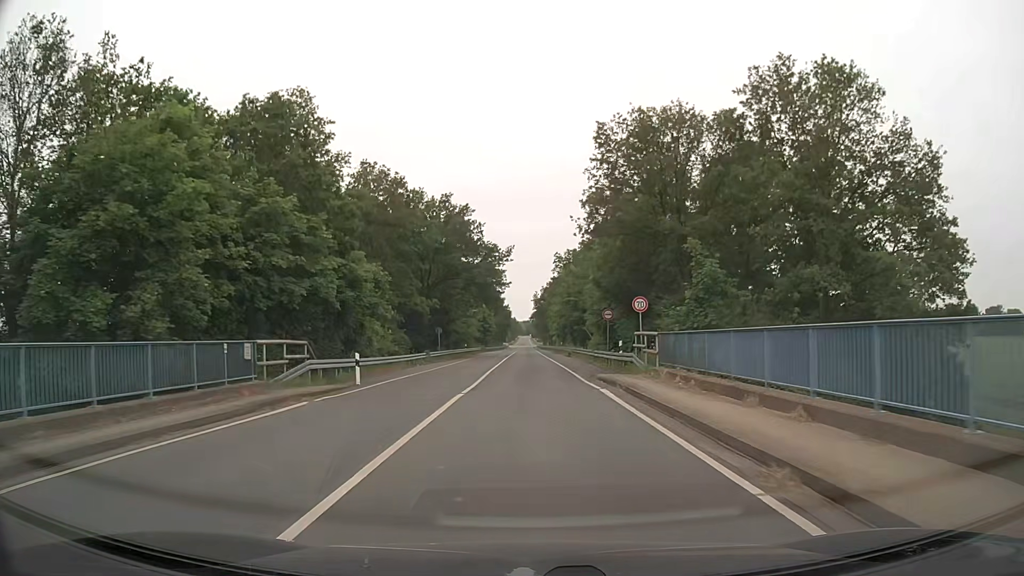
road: tertiary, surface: asphalt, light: Day
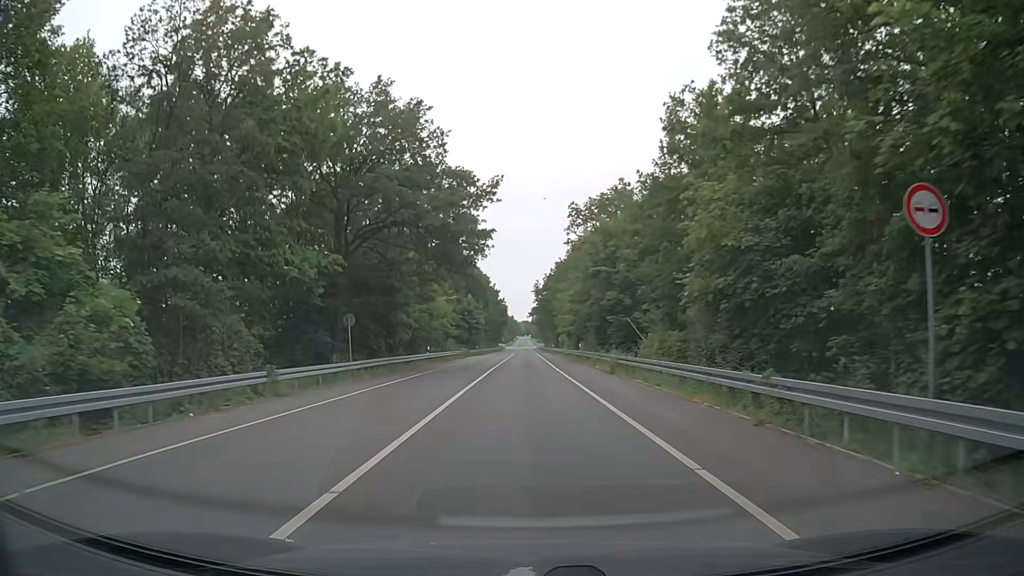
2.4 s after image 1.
(0.0, +31.0) m; 0°
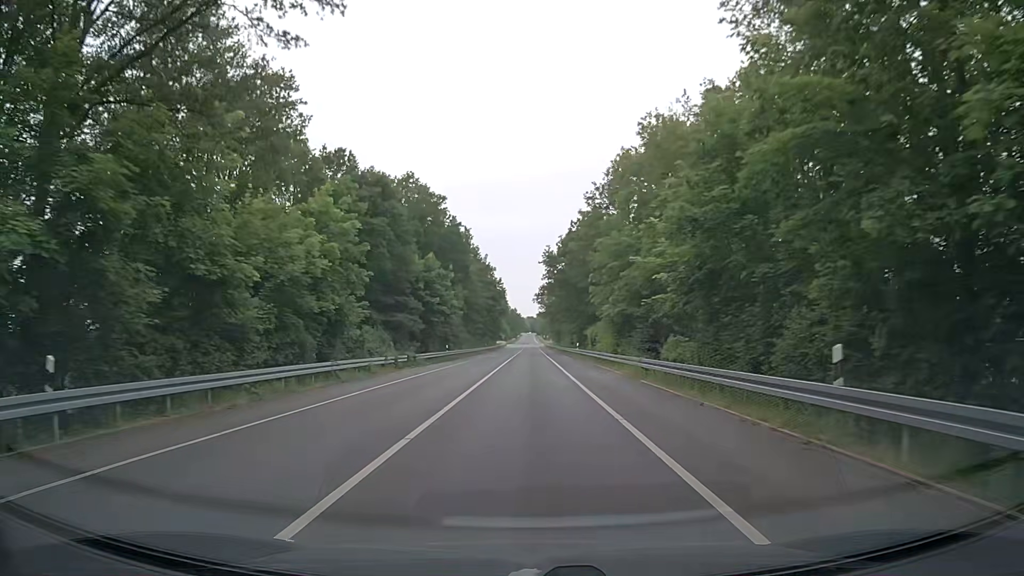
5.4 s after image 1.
(-0.1, +44.1) m; -1°
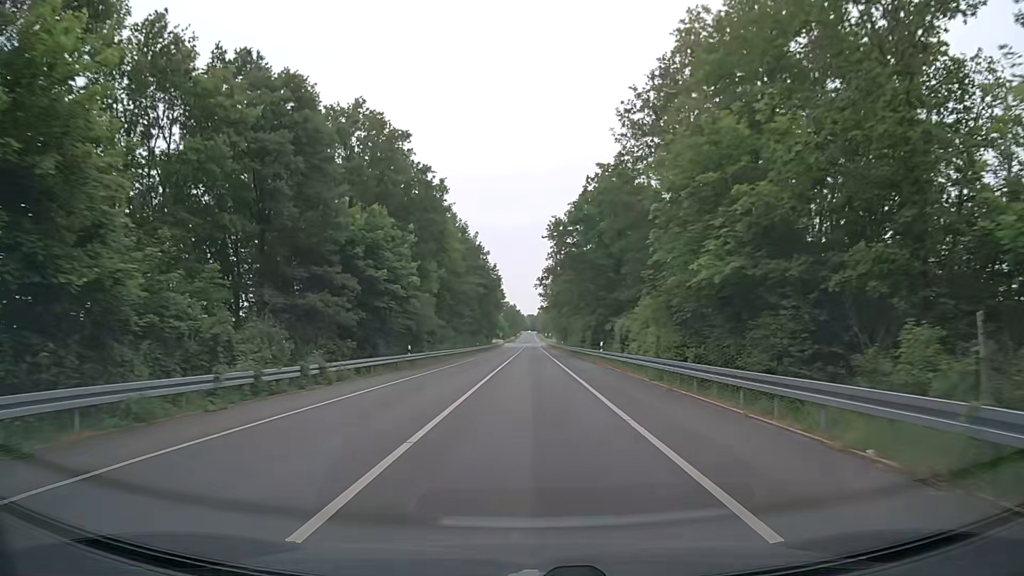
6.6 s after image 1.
(+0.1, +19.8) m; 0°
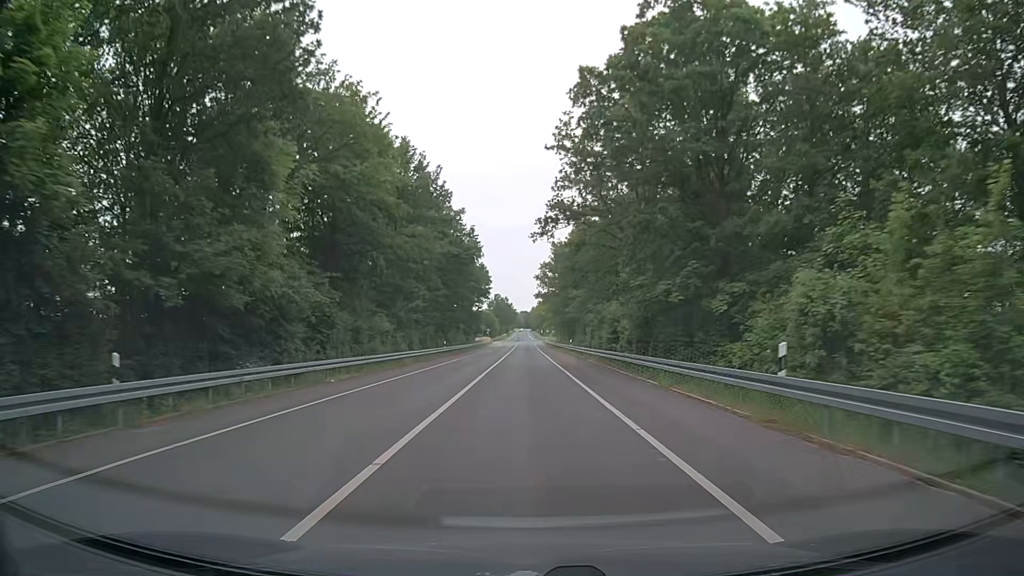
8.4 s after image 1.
(+0.1, +30.6) m; 0°
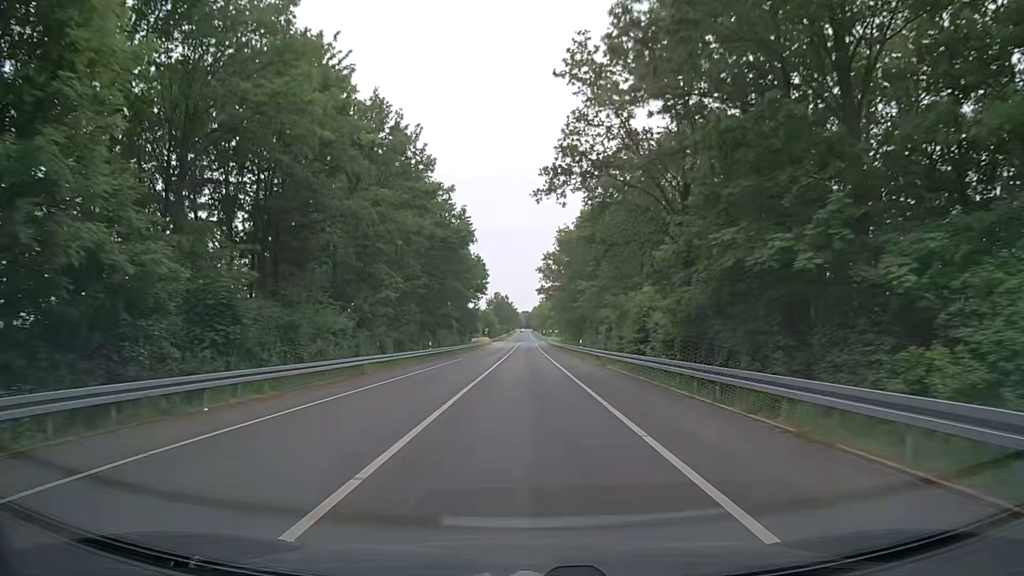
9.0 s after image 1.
(0.0, +10.4) m; 0°
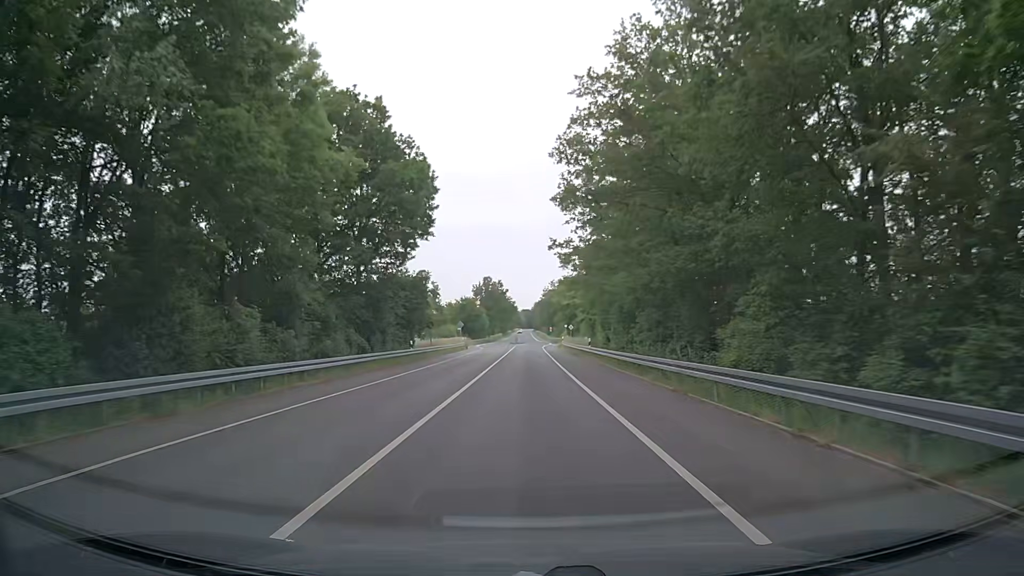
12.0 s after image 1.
(-0.1, +52.6) m; -1°
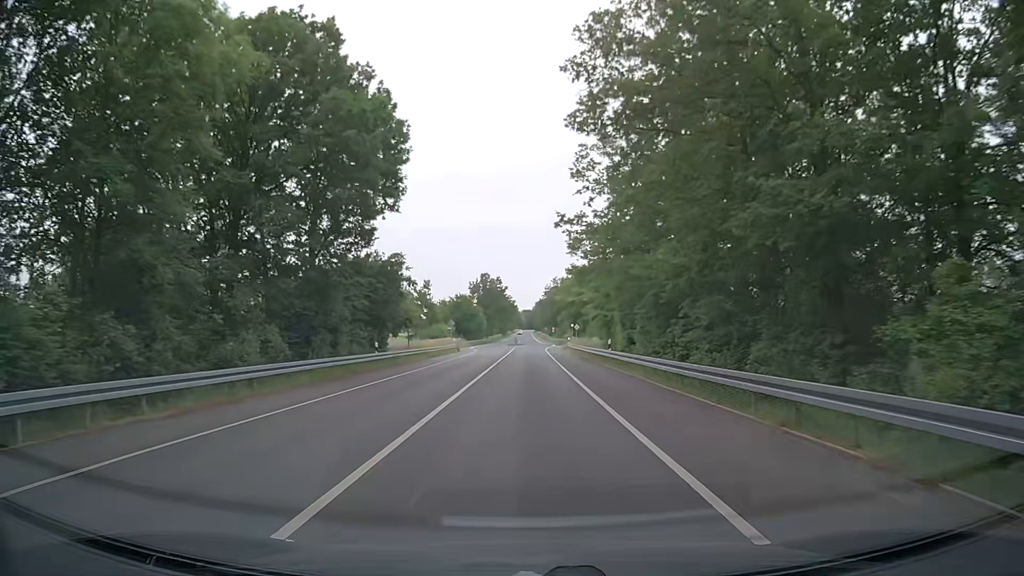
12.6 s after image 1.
(+0.2, +10.6) m; +1°
(0, +10) (0, +20) (0, +30) (0, +40) (0, +50) (0, +60) (0, +70) (0, +80) (0, +90) (0, +100) m
